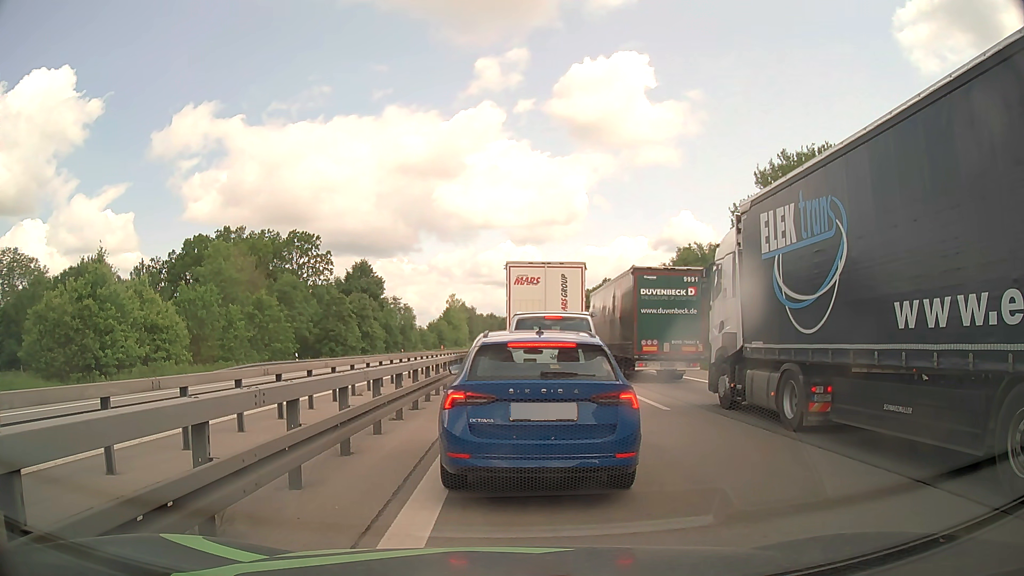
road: motorway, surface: asphalt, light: Day
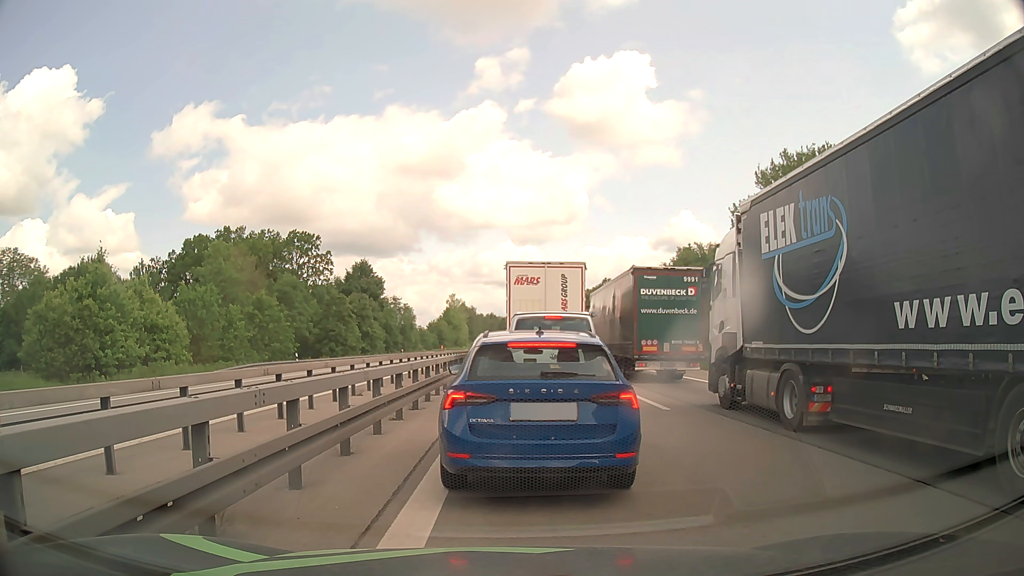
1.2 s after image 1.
(0.0, 0.0) m; 0°
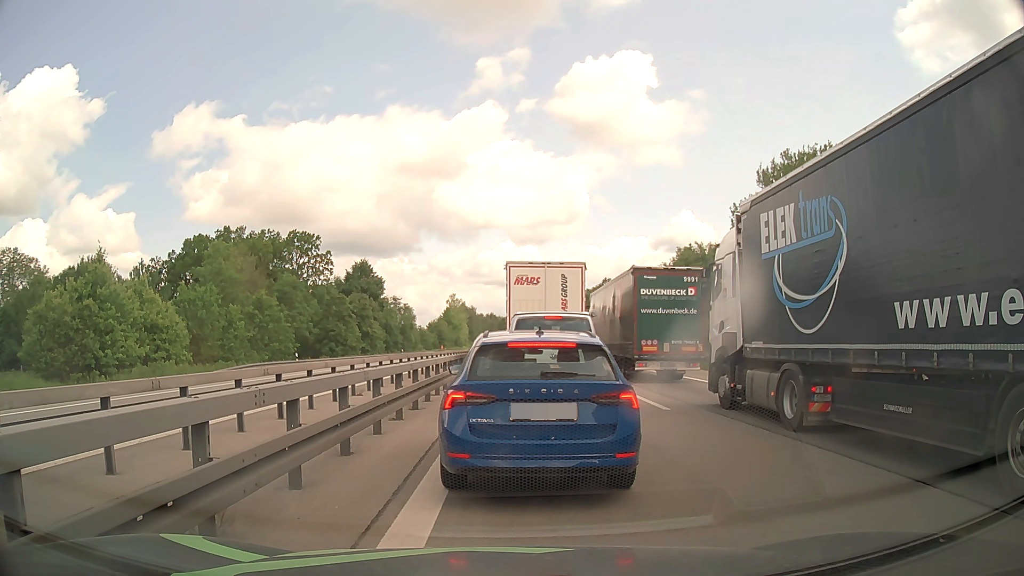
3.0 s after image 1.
(0.0, 0.0) m; 0°
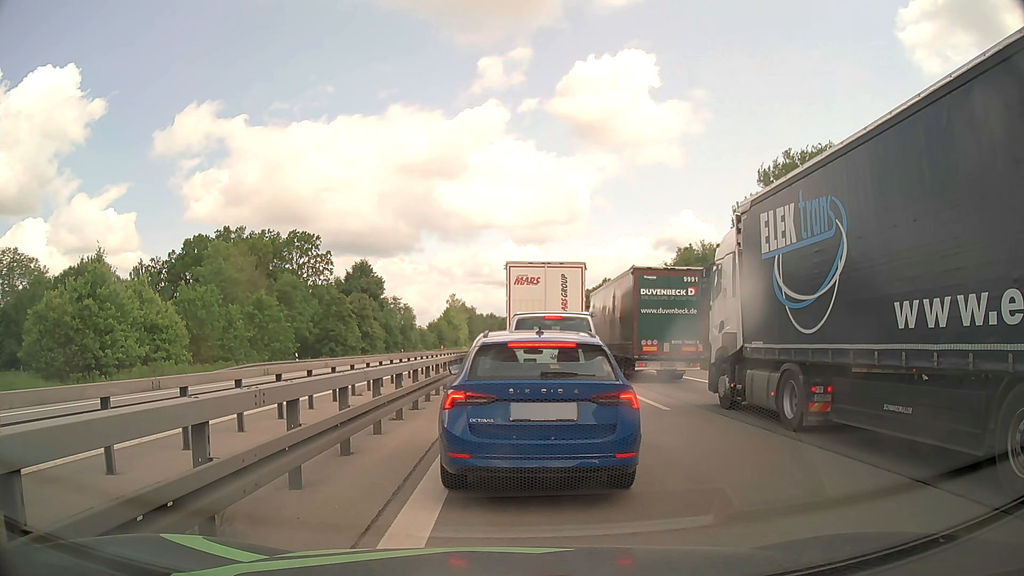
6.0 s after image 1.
(0.0, 0.0) m; 0°
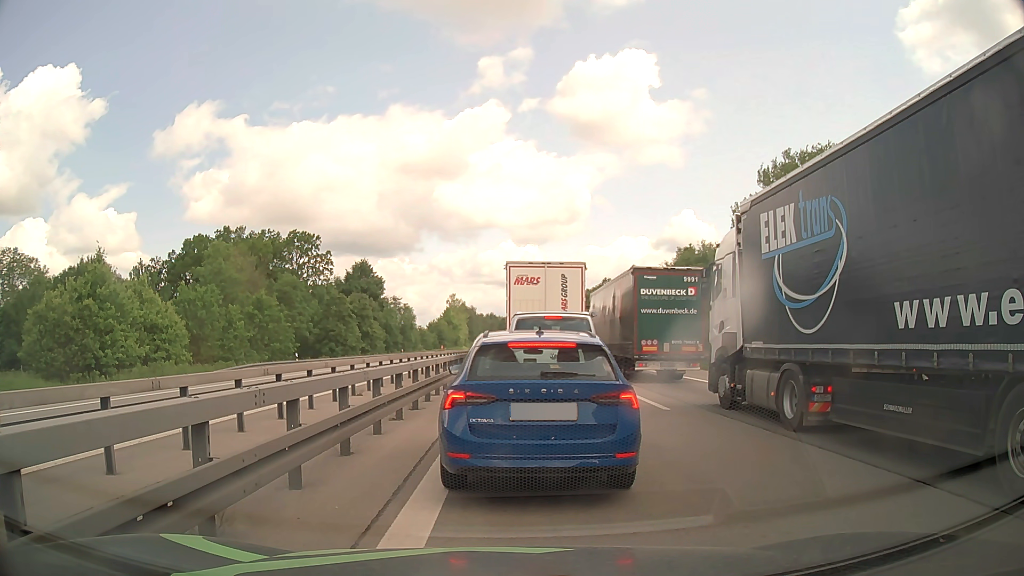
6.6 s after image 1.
(0.0, 0.0) m; 0°
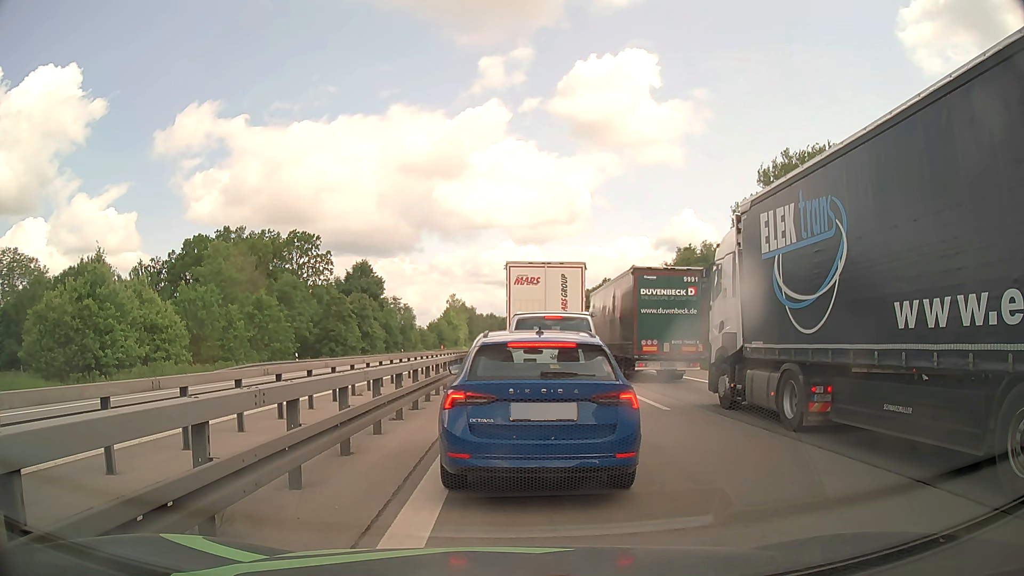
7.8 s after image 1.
(0.0, 0.0) m; 0°
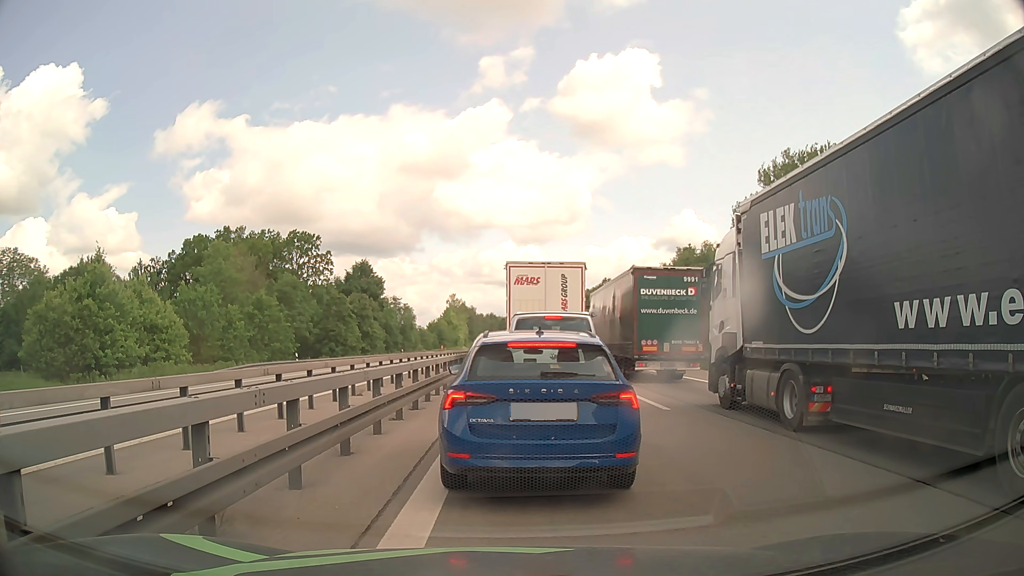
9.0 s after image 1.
(0.0, 0.0) m; 0°
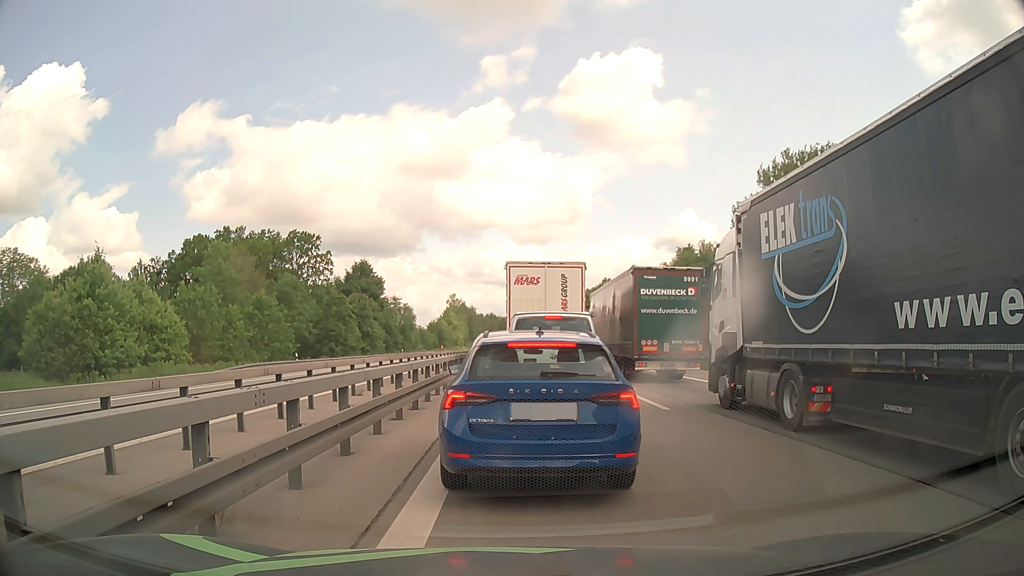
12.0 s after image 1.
(0.0, 0.0) m; 0°
